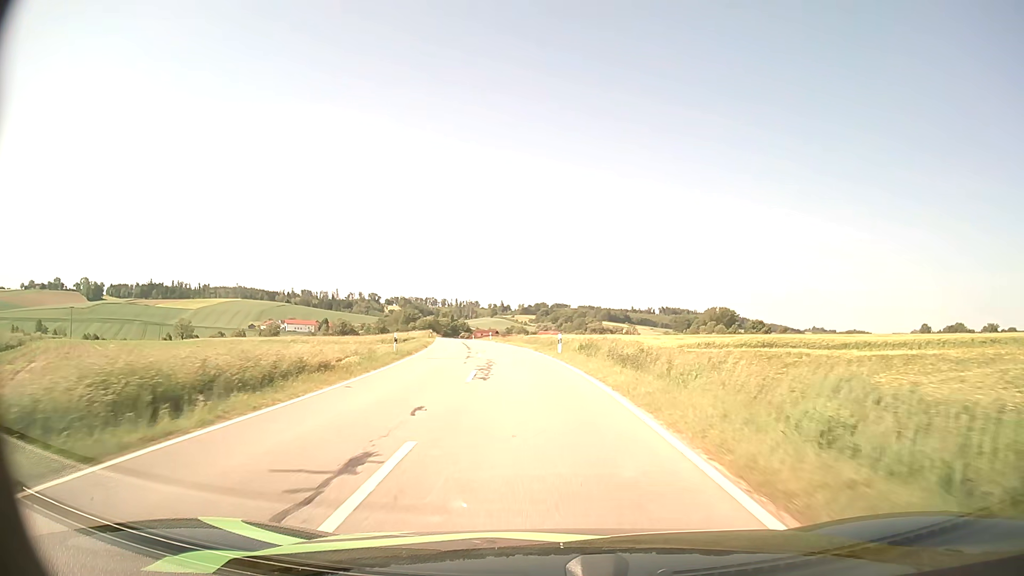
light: Day
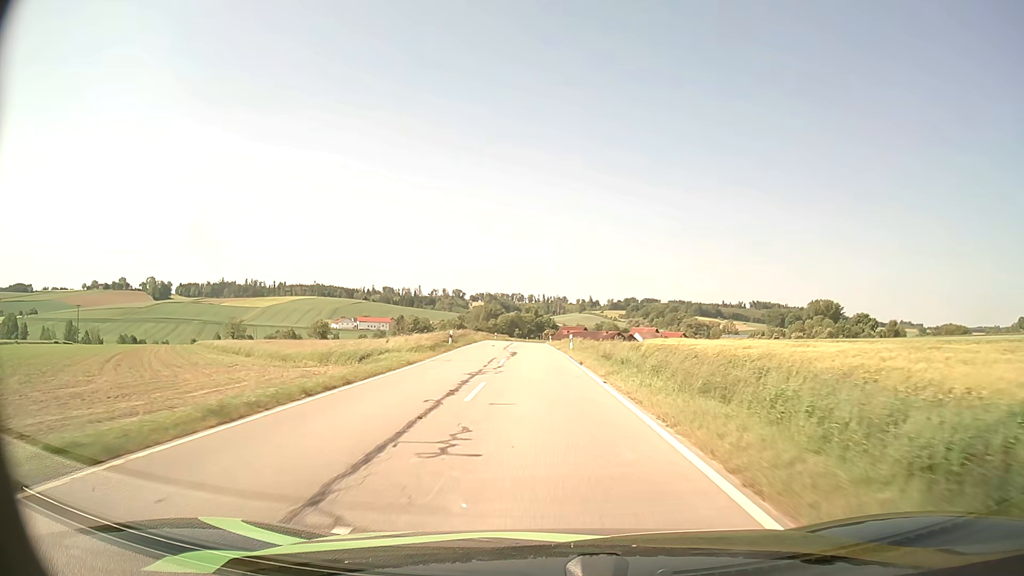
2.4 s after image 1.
(-2.8, +40.0) m; -8°
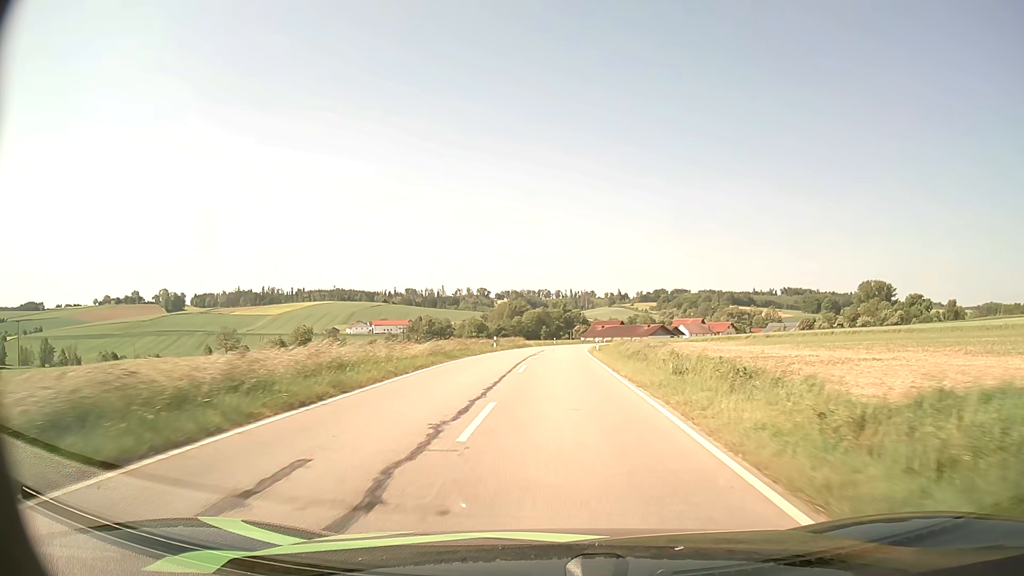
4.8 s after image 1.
(-1.0, +41.0) m; -2°
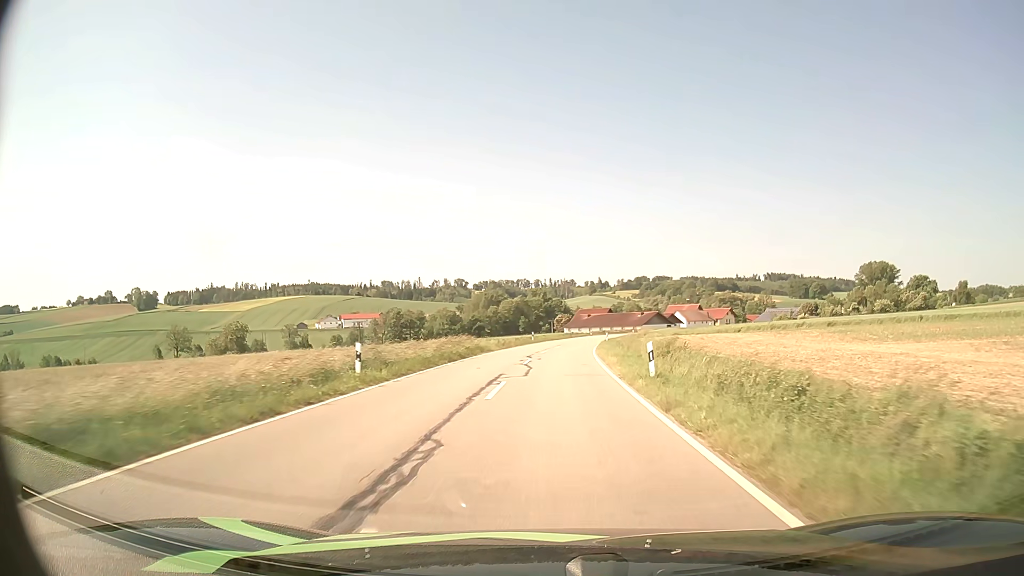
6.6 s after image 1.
(+0.3, +31.3) m; +1°
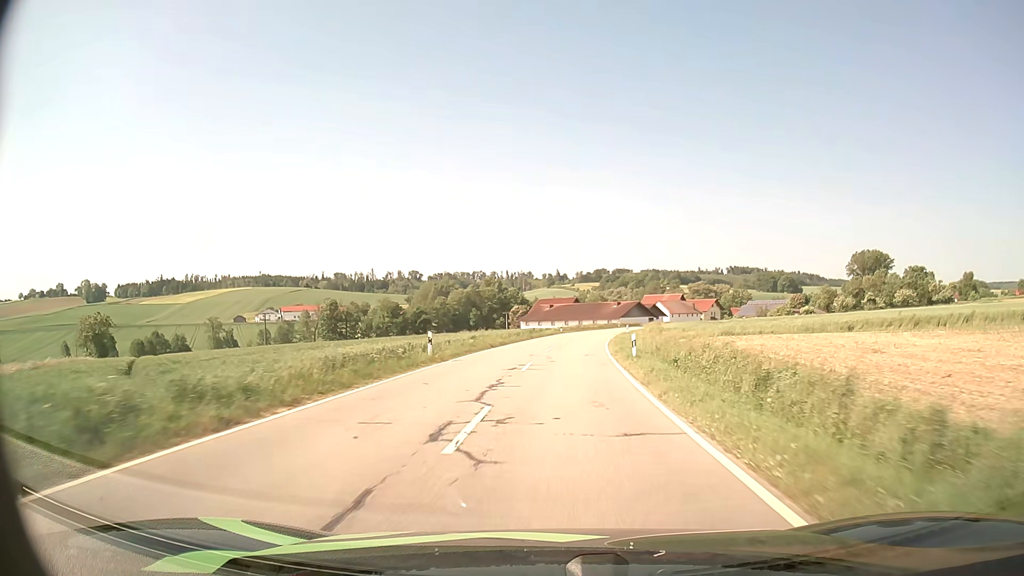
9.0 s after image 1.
(+1.0, +41.6) m; +4°
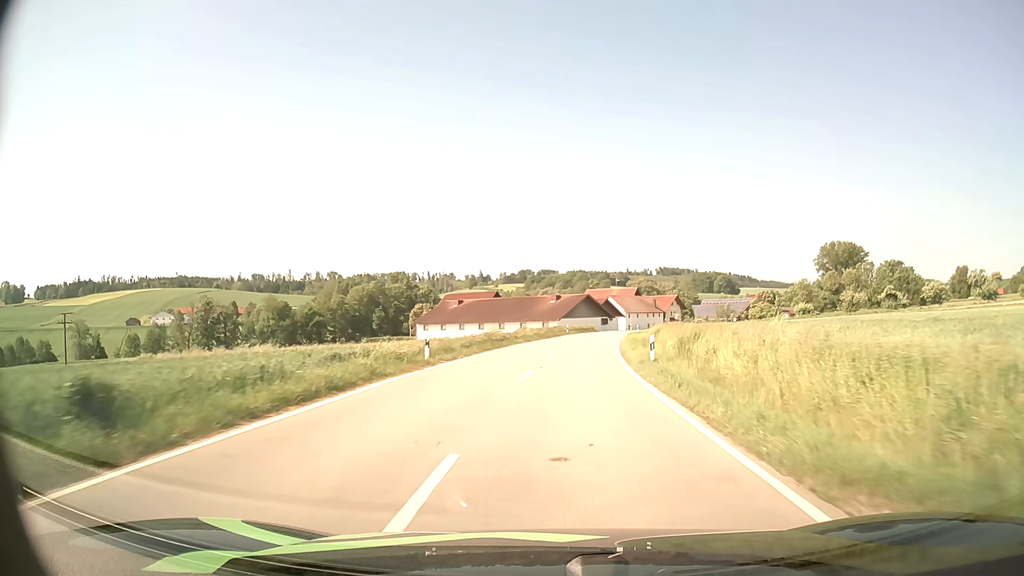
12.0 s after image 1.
(+2.7, +52.3) m; +6°
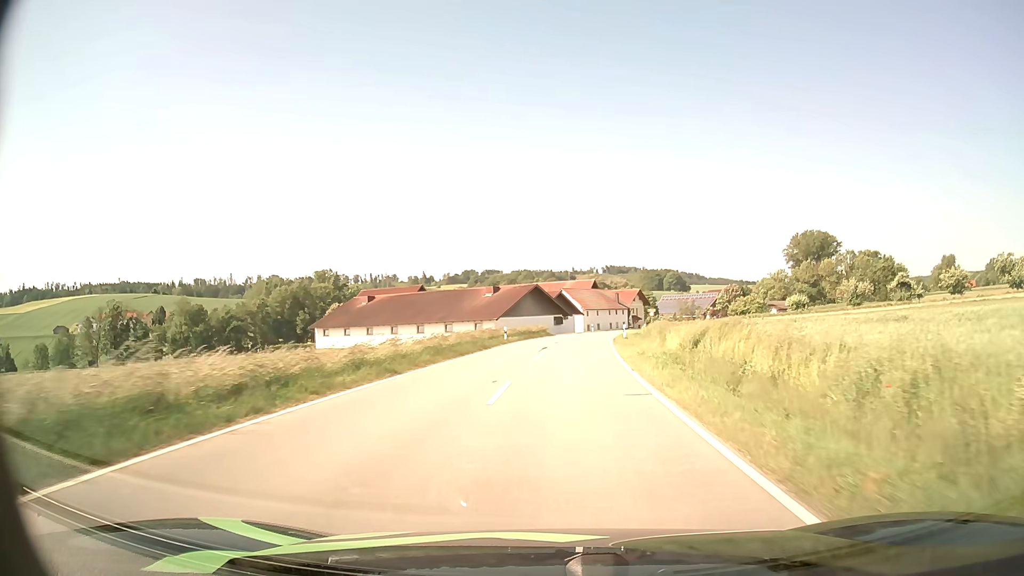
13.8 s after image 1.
(+1.1, +28.2) m; +5°
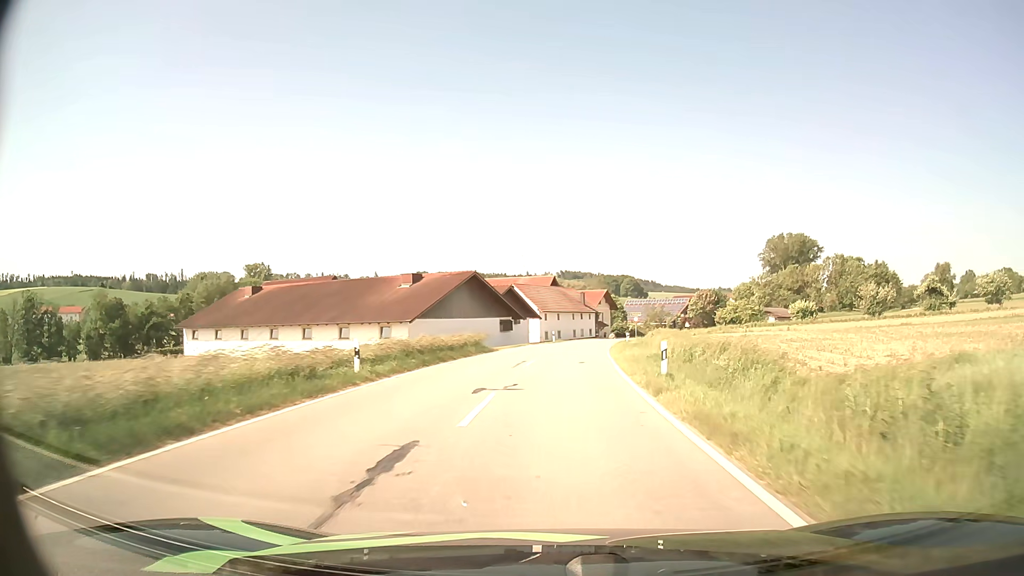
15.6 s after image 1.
(+0.7, +25.4) m; +4°
(0, +10) (0, +20) (+1, +30) (+2, +40) (+3, +50) (+4, +60) (+6, +70) (+8, +79) (+10, +89) (+12, +99) m
